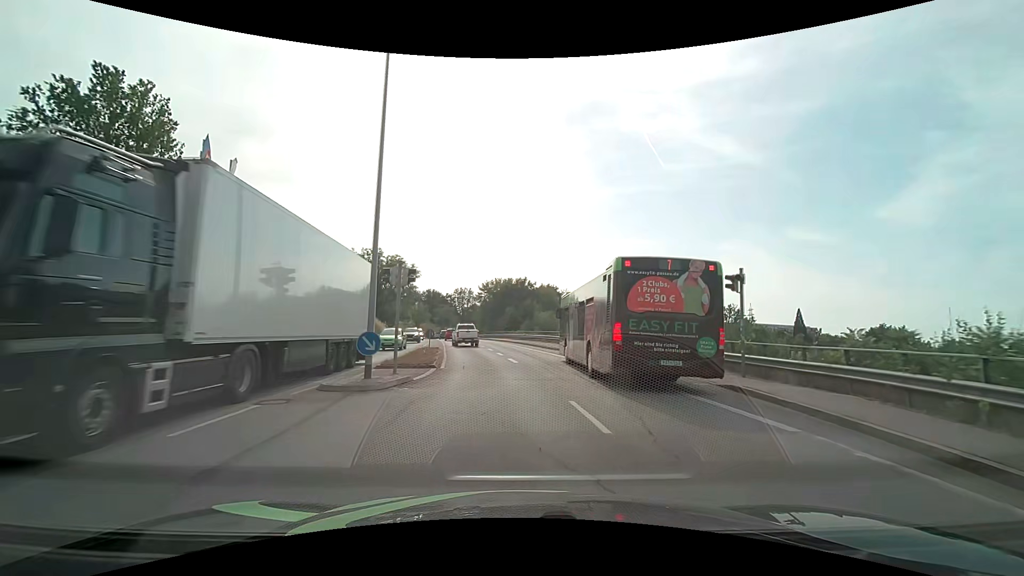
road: tertiary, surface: asphalt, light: Day
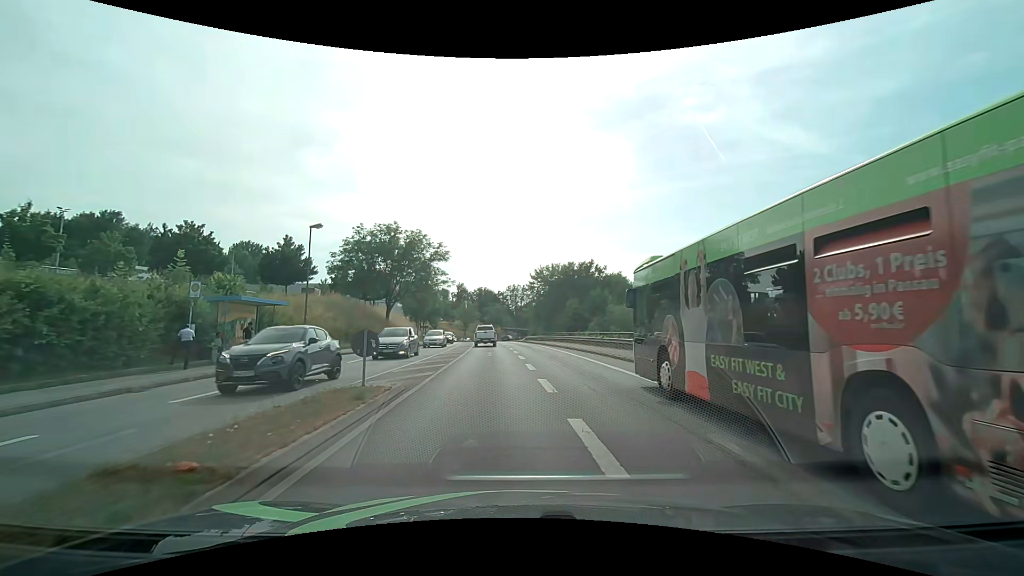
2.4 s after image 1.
(-1.0, +22.0) m; -6°
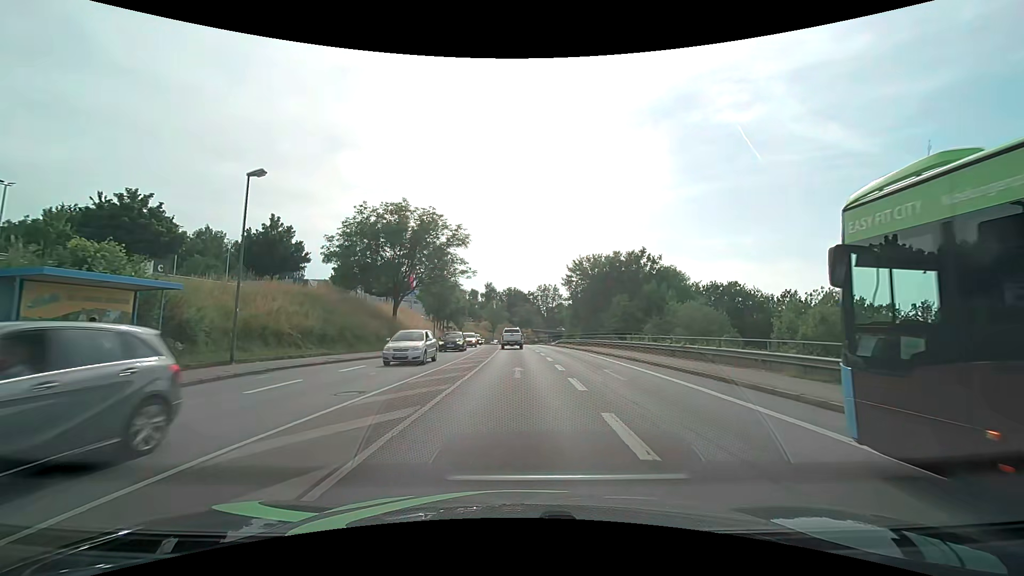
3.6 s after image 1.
(-0.5, +11.3) m; -3°
(0, +10) (0, +20) (0, +30) (0, +40) (0, +50) (-1, +60) (-1, +70) (-2, +80) (-2, +90) (-2, +100) m
